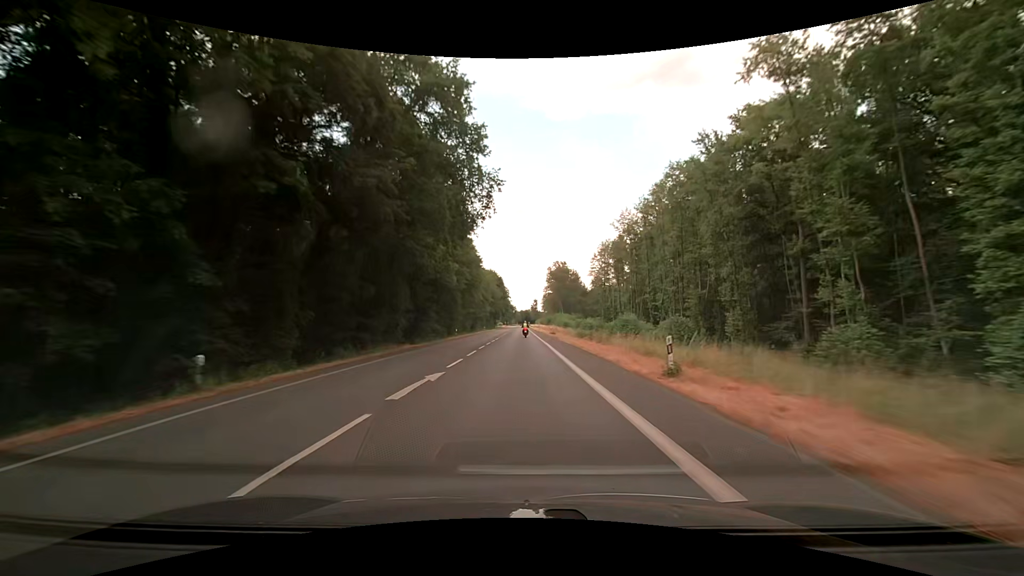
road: secondary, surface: asphalt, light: Day
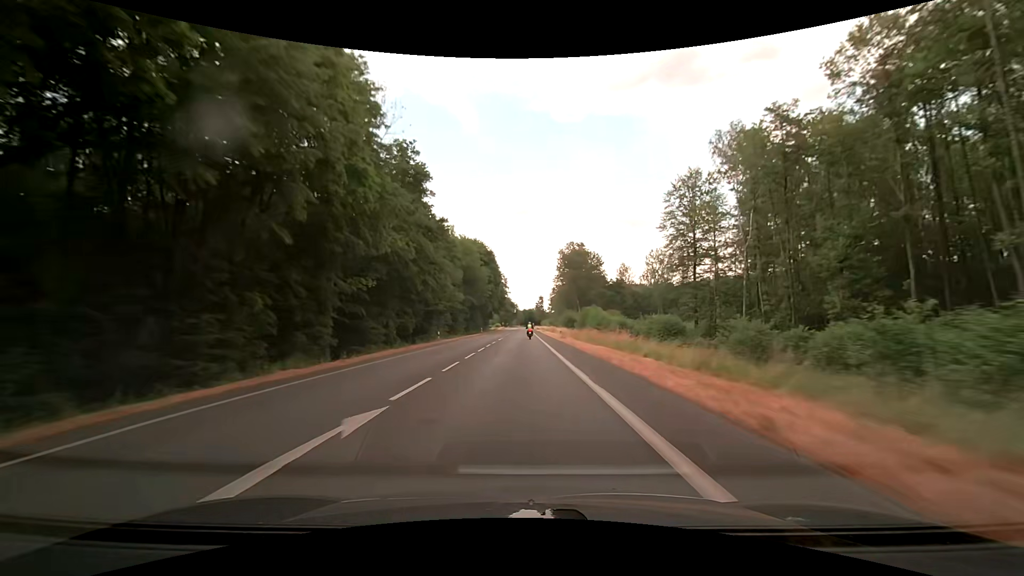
(+0.1, +63.1) m; 0°
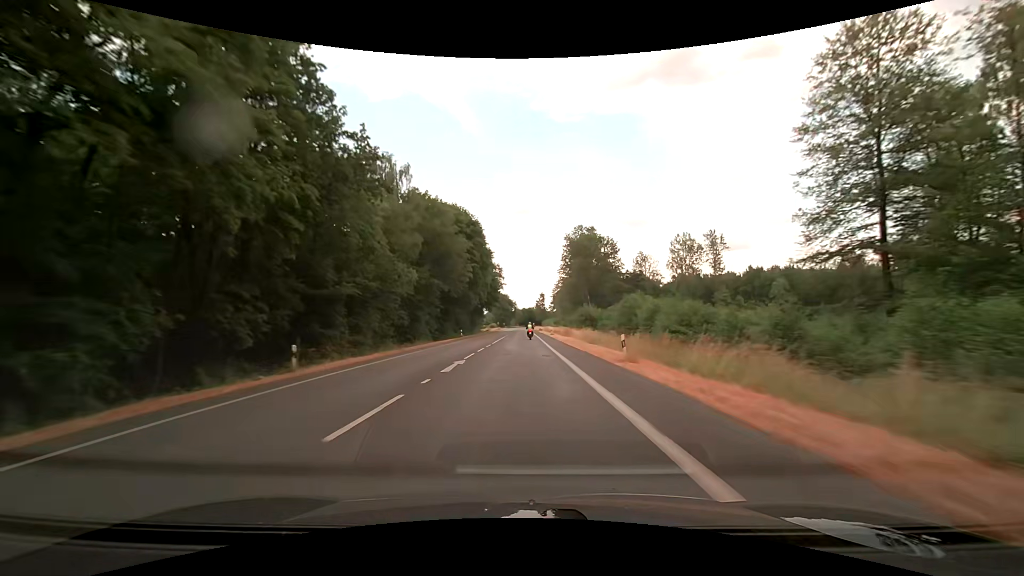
(+0.1, +31.4) m; 0°
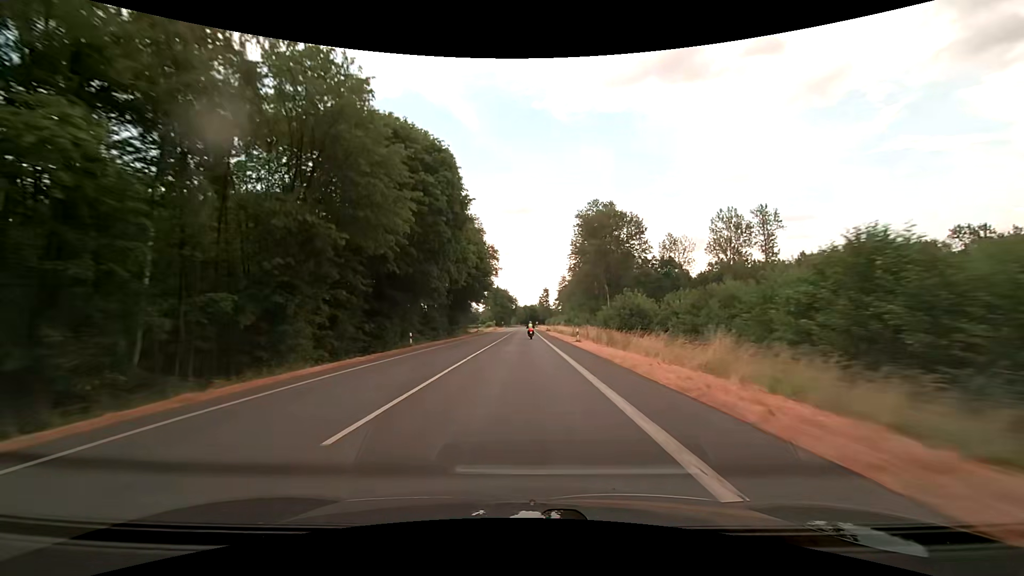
(0.0, +31.2) m; 0°
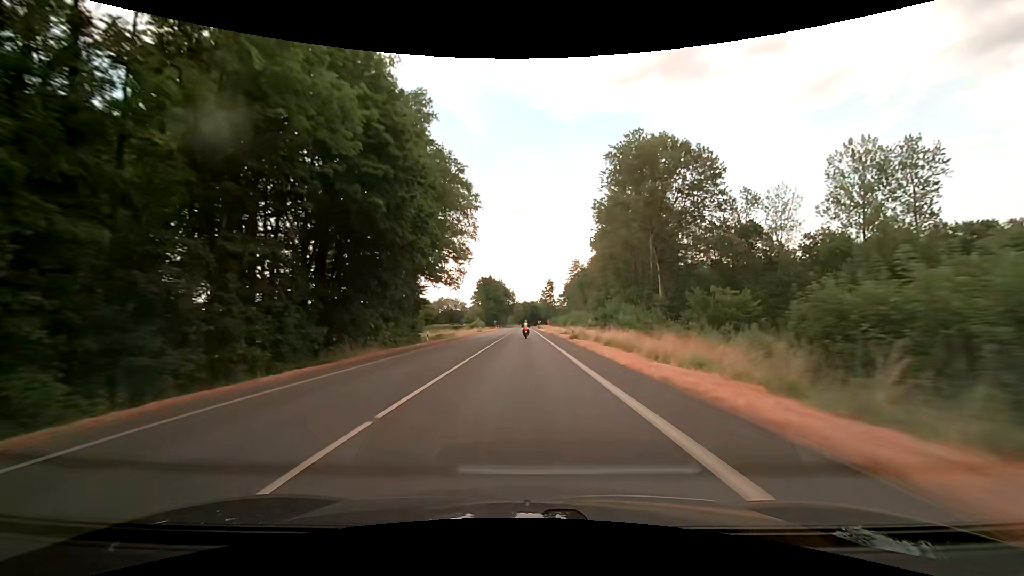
(0.0, +46.4) m; 0°
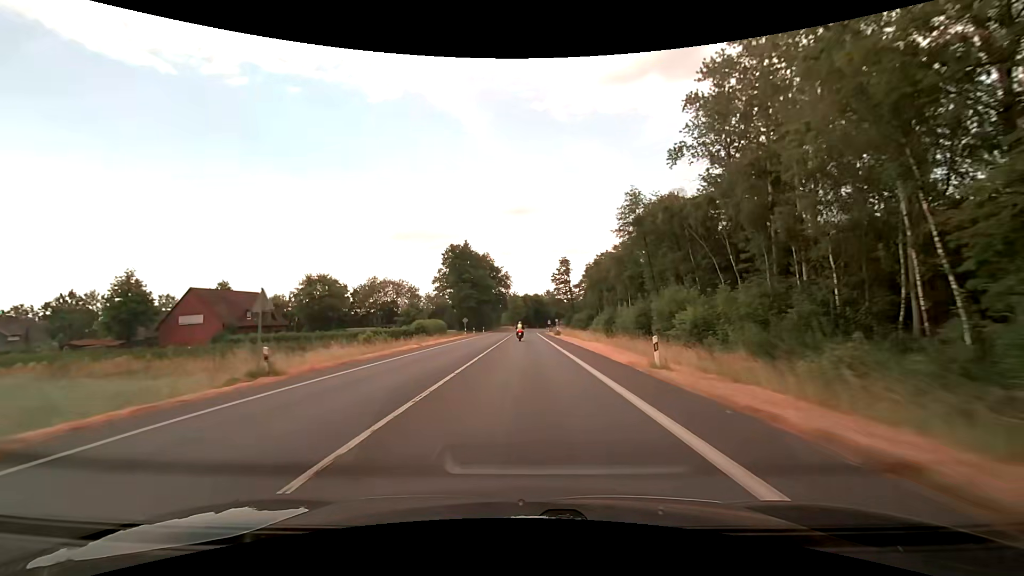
(-0.1, +75.7) m; 0°
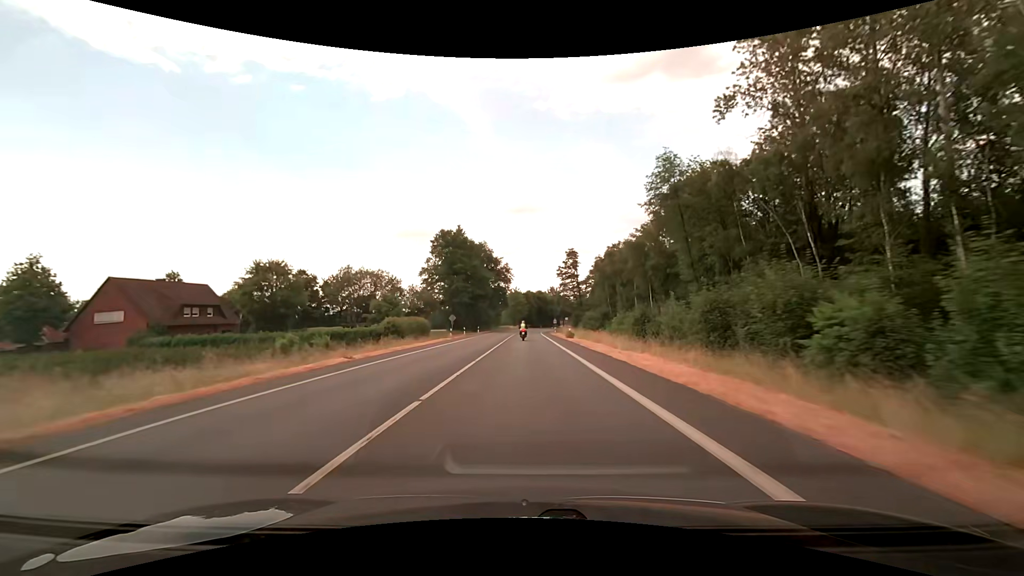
(-0.1, +14.8) m; -1°
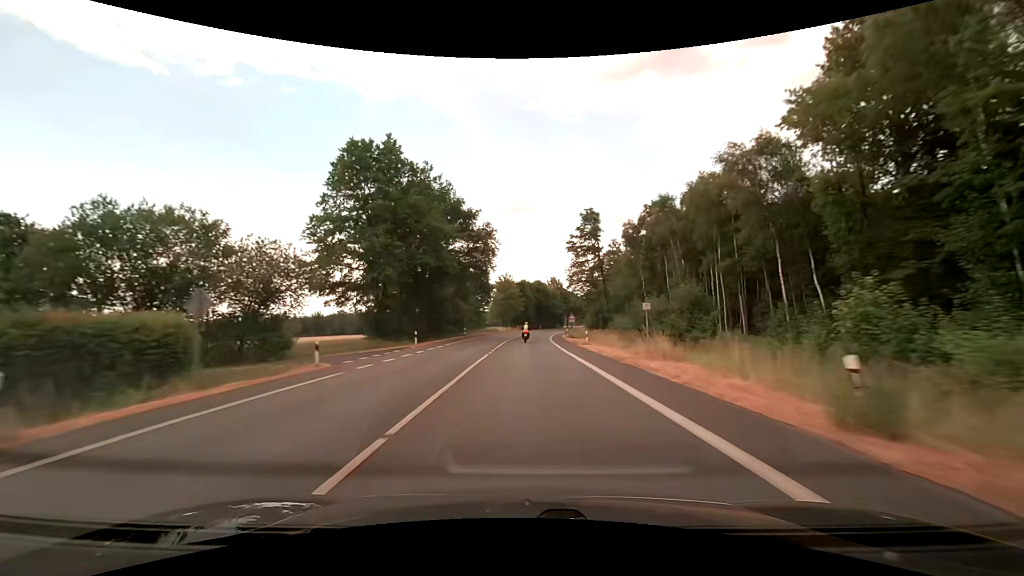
(+0.2, +43.8) m; +1°
(0, +10) (0, +20) (0, +30) (+1, +40) (+1, +50) (+1, +60) (+2, +70) (+3, +80) (+4, +90) (+6, +100) m
